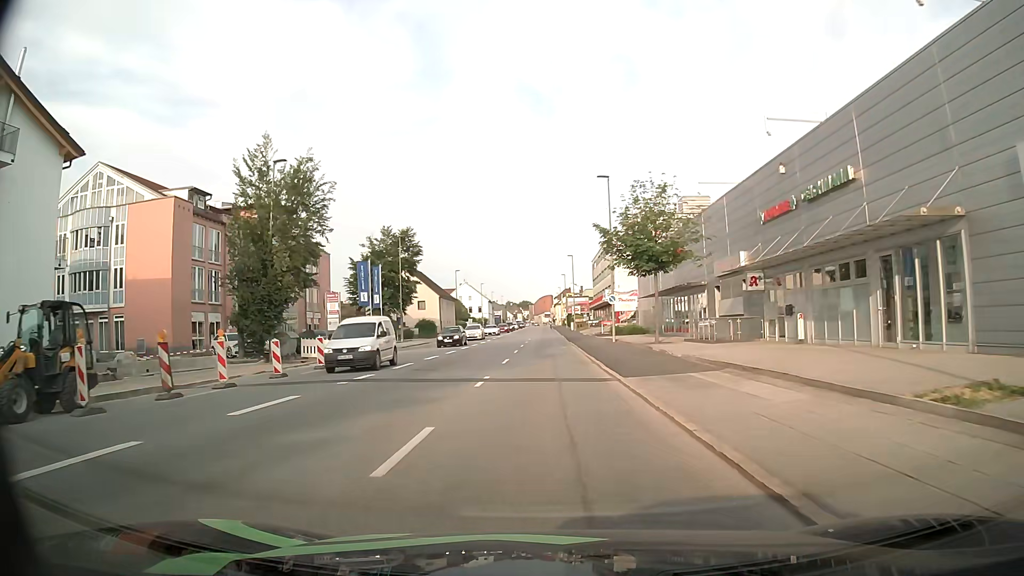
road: tertiary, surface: asphalt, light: Day
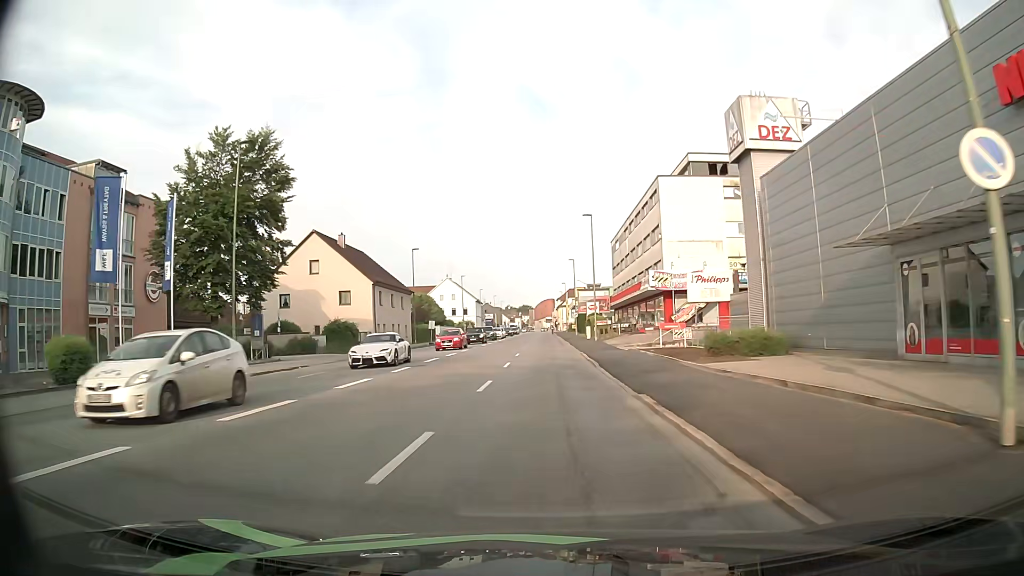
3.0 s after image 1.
(-0.1, +36.6) m; 0°
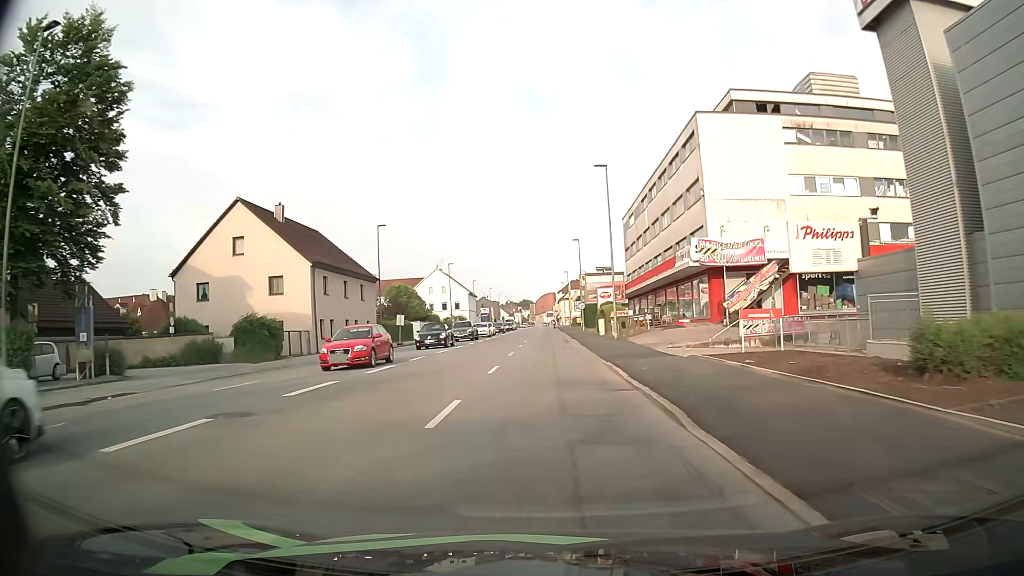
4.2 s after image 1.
(0.0, +15.2) m; 0°
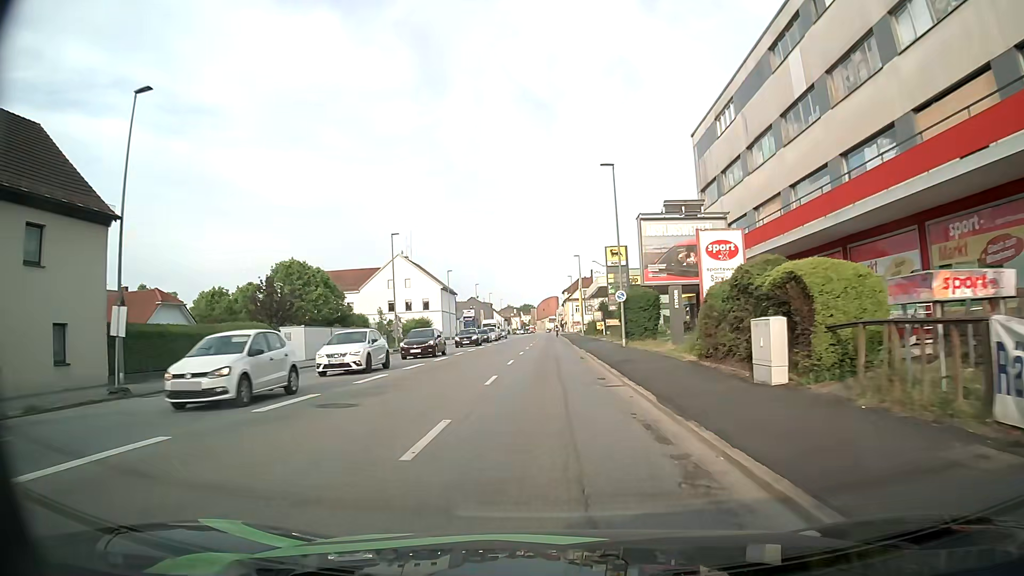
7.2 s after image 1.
(-0.2, +37.9) m; -1°
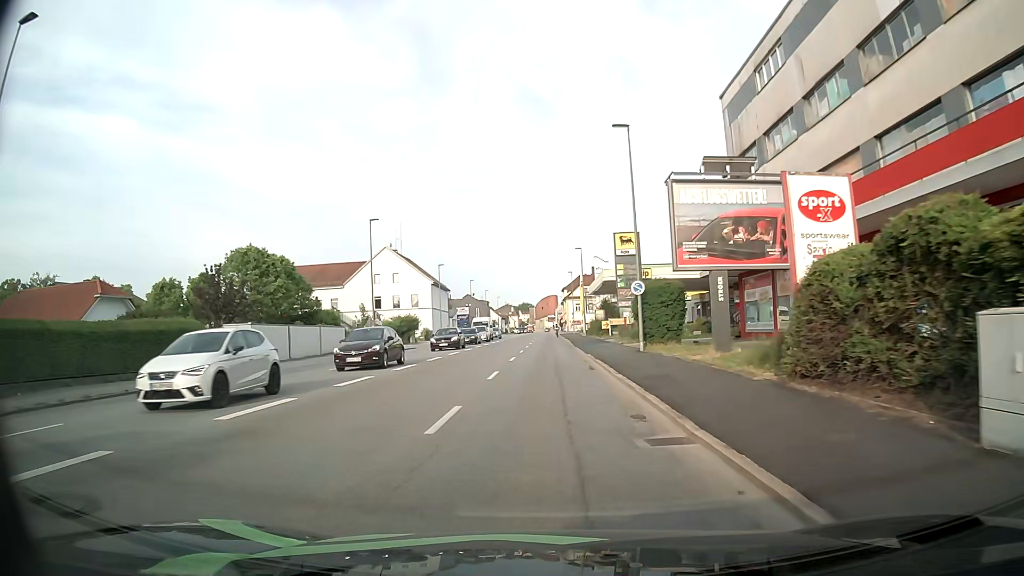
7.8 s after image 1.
(+0.1, +7.5) m; +1°
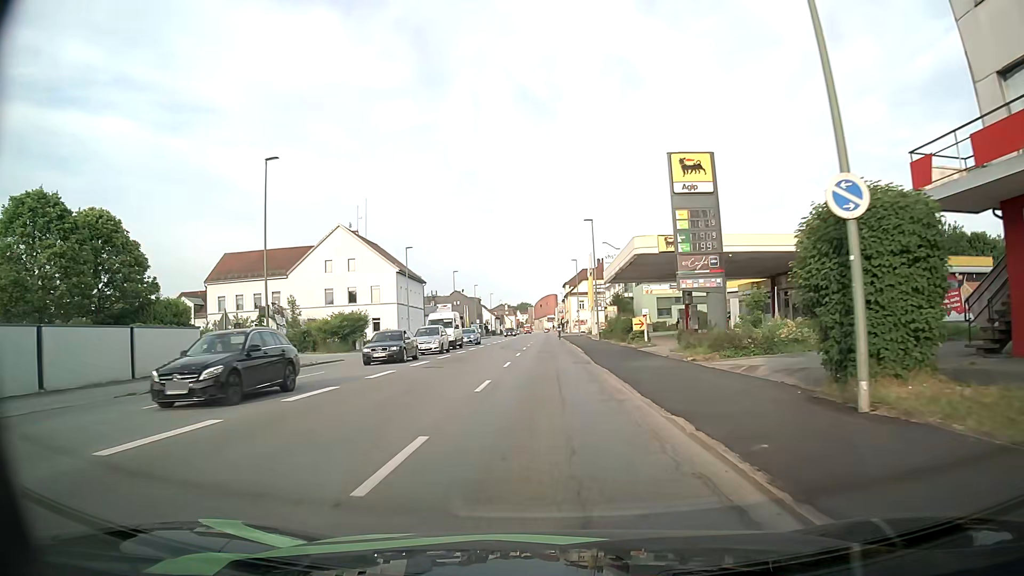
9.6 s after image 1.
(0.0, +21.1) m; 0°
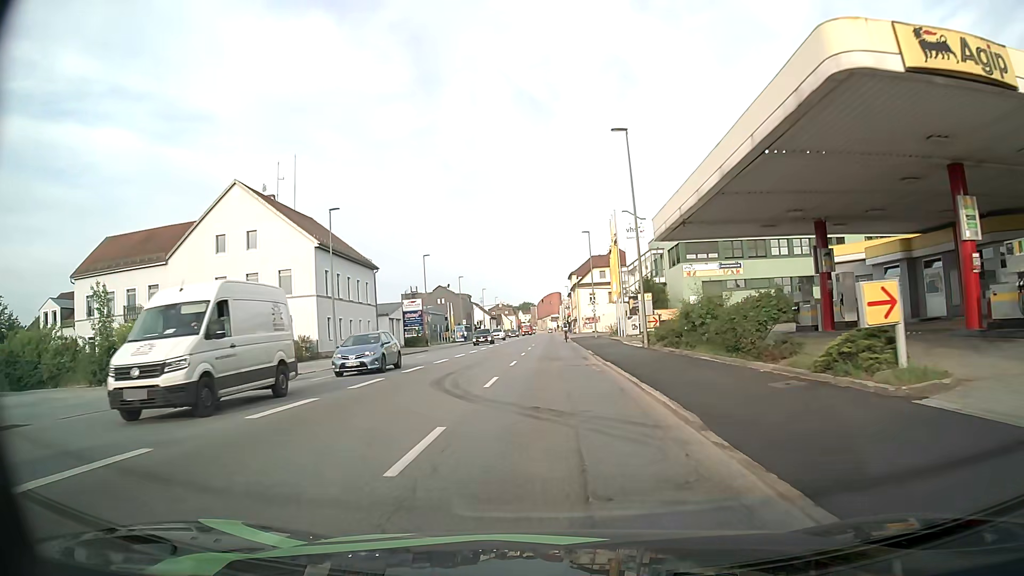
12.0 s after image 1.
(-0.1, +26.2) m; 0°
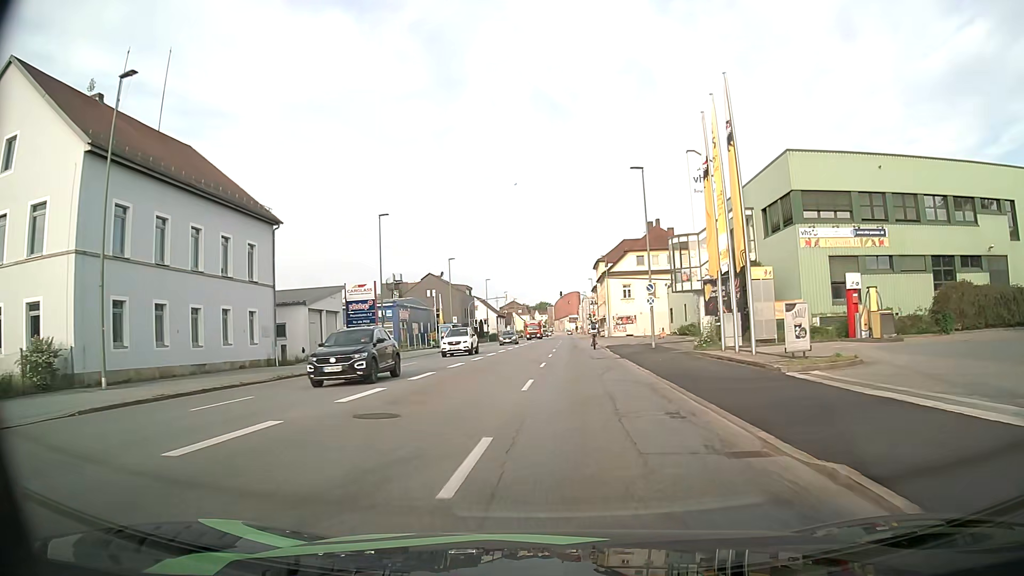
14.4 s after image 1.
(-0.4, +27.9) m; -1°
(0, +10) (0, +20) (0, +30) (0, +40) (0, +50) (0, +60) (0, +70) (0, +80) (0, +90) (+1, +100) m
